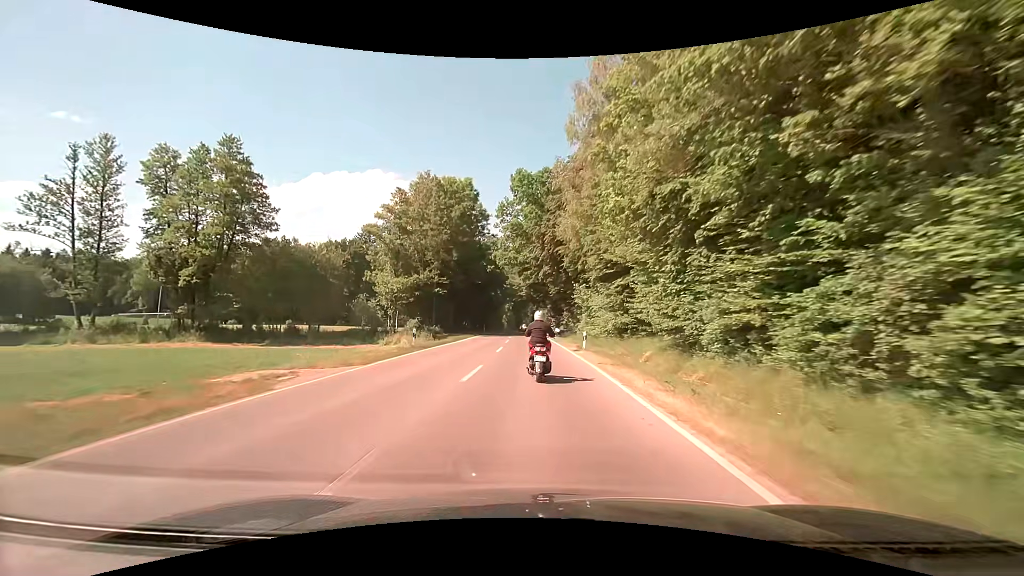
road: secondary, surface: asphalt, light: Day
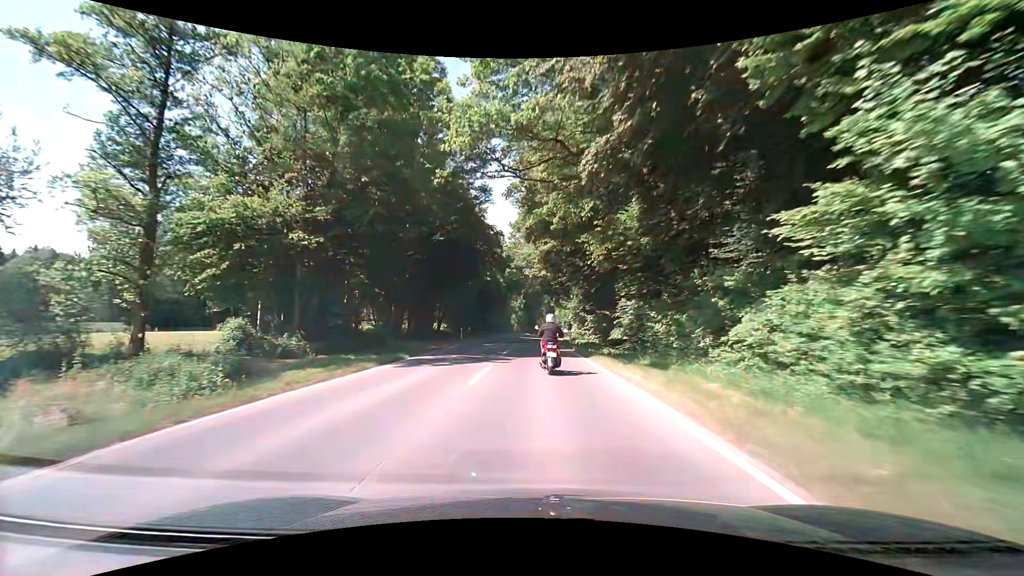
(-1.0, +36.1) m; -2°
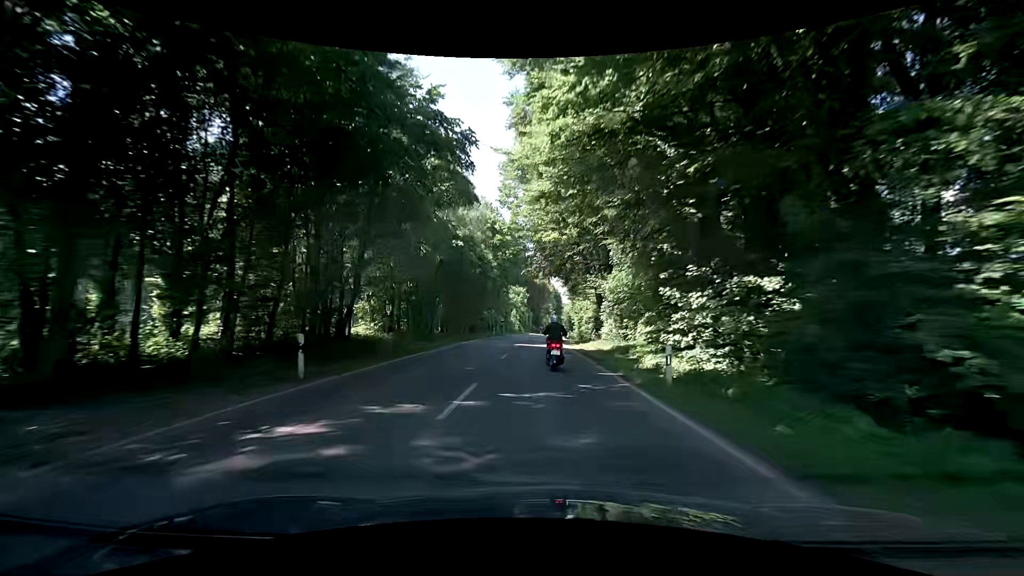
(0.0, +28.6) m; -1°
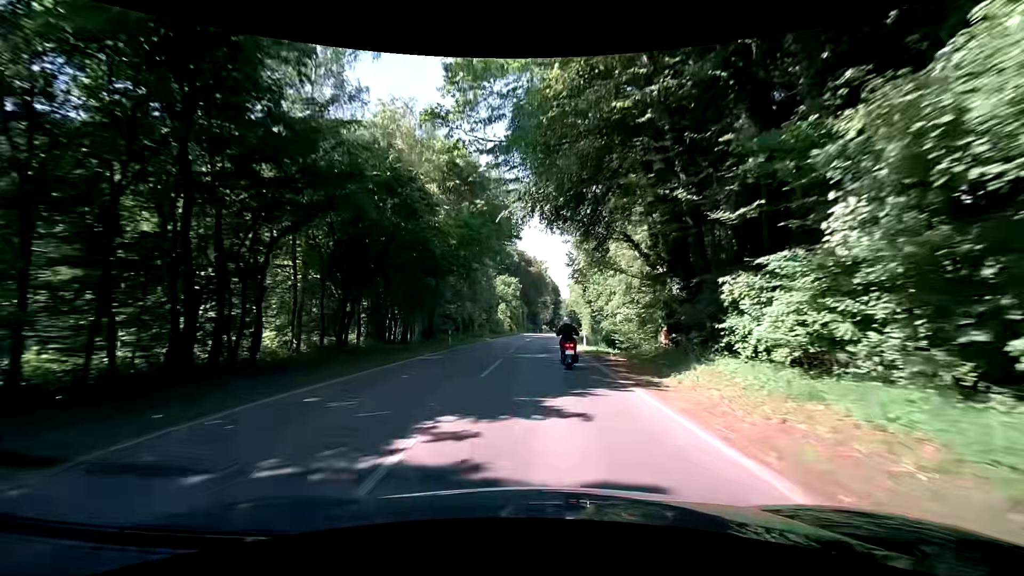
(+0.3, +30.1) m; +1°
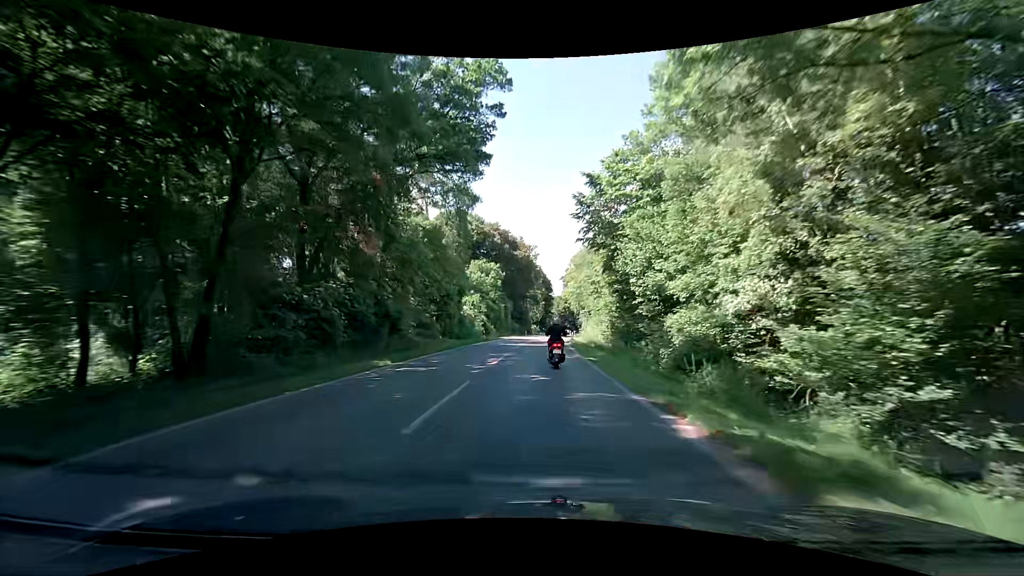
(-0.2, +30.8) m; 0°
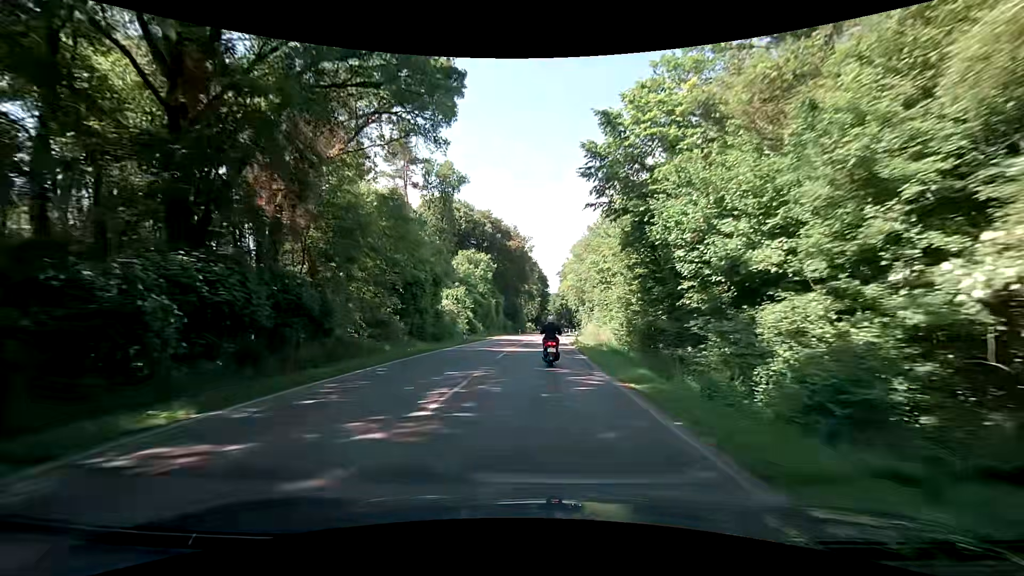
(+0.2, +10.6) m; +1°
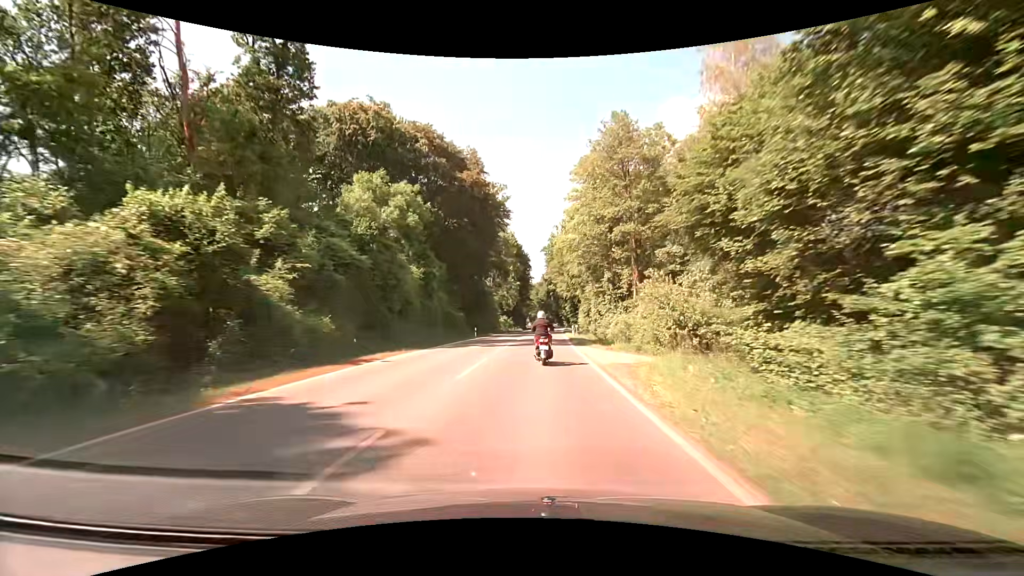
(+1.1, +43.6) m; +2°
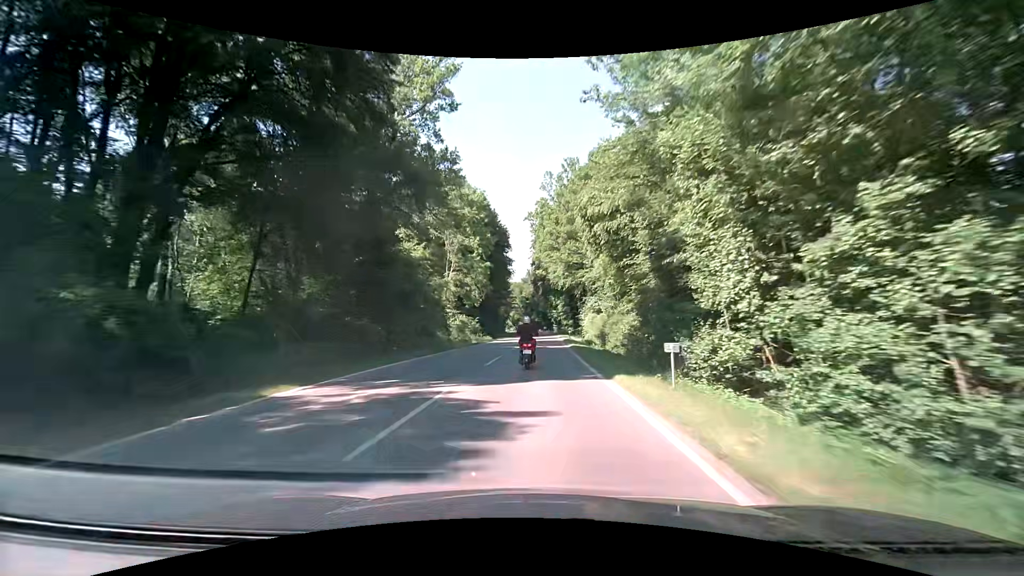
(+0.9, +42.6) m; +2°
(0, +10) (0, +20) (0, +30) (+1, +40) (+1, +50) (+1, +60) (+1, +70) (+2, +80) (+2, +90) (+2, +100) m
